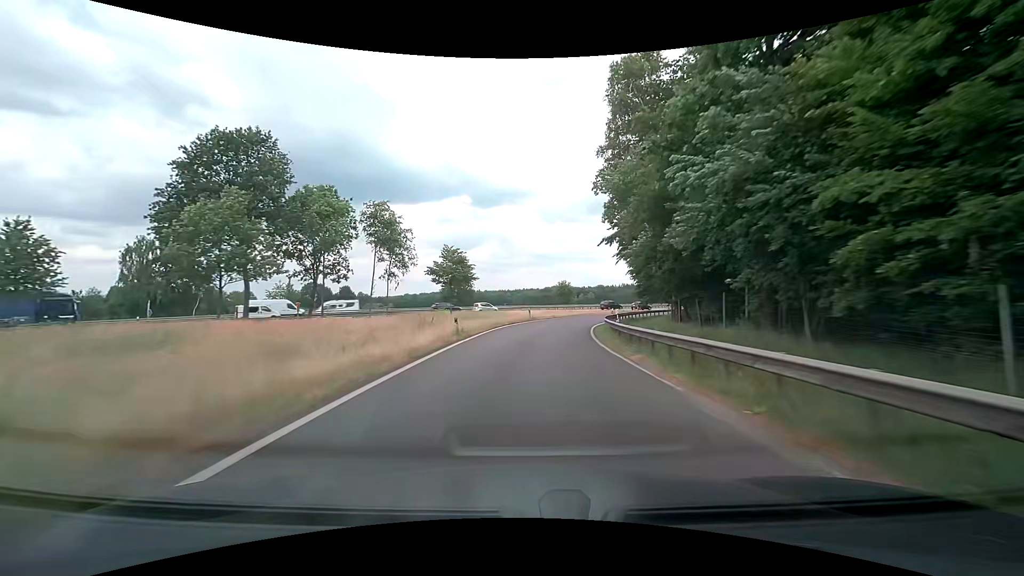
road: motorway_link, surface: asphalt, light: Day
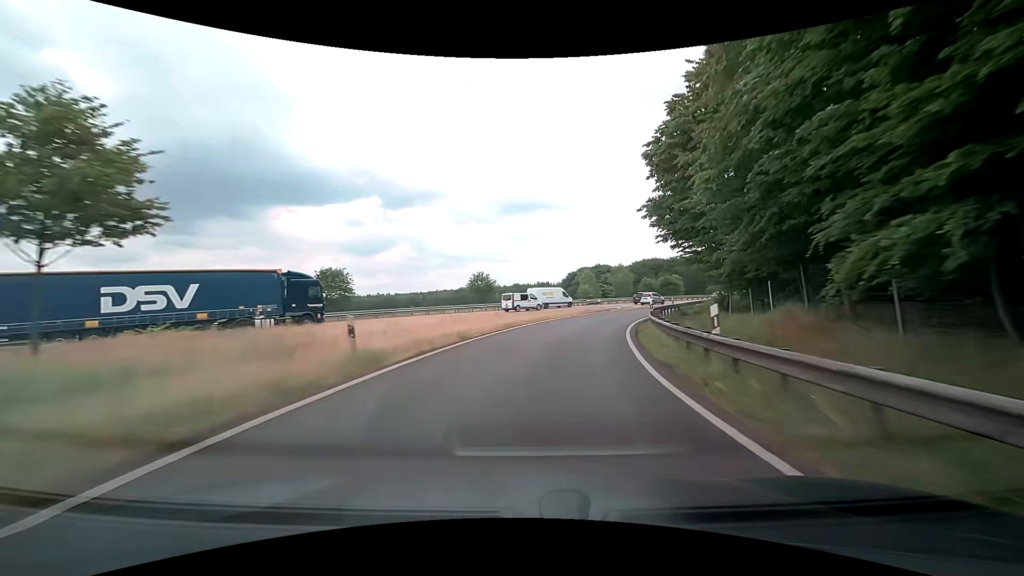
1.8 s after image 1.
(+1.7, +33.1) m; +9°
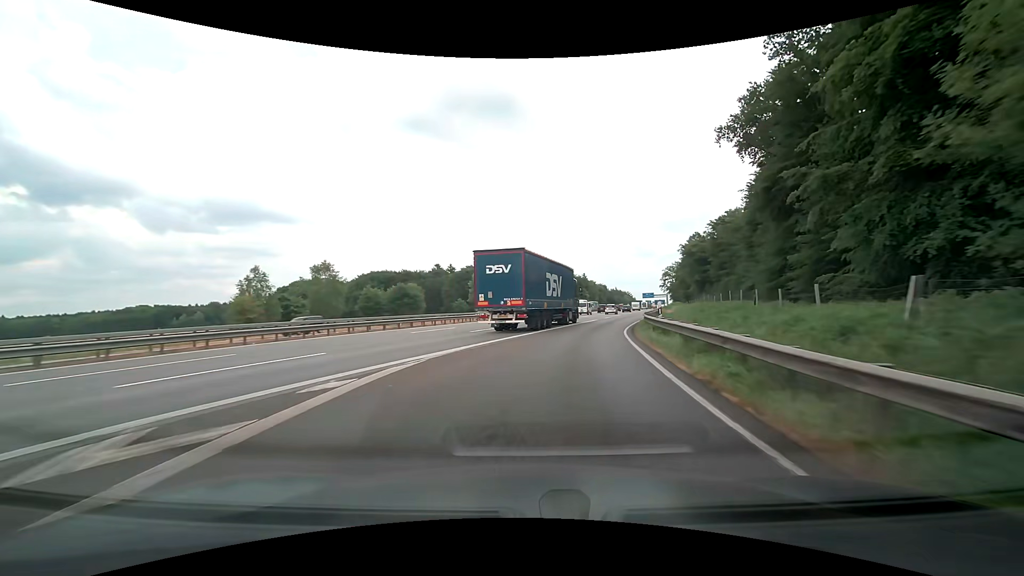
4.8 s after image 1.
(+13.4, +51.3) m; +30°
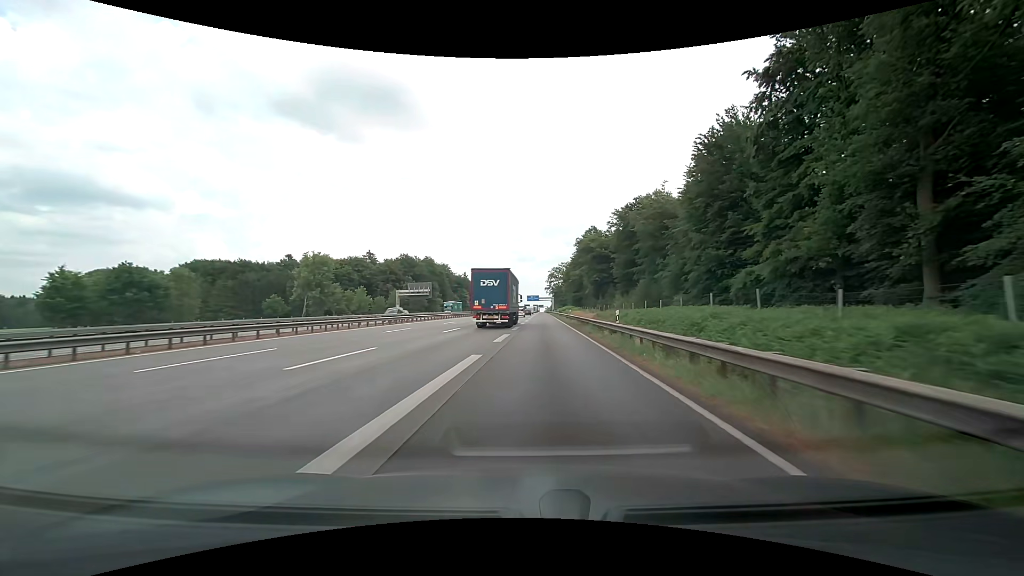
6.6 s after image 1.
(+4.5, +32.3) m; +14°
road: motorway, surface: concrete
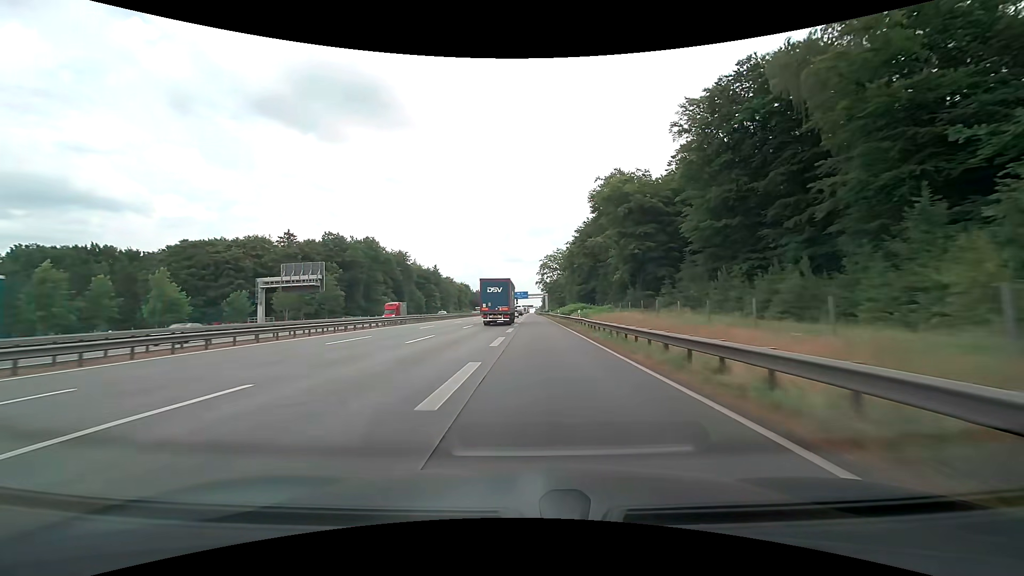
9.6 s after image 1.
(+1.9, +62.7) m; +2°
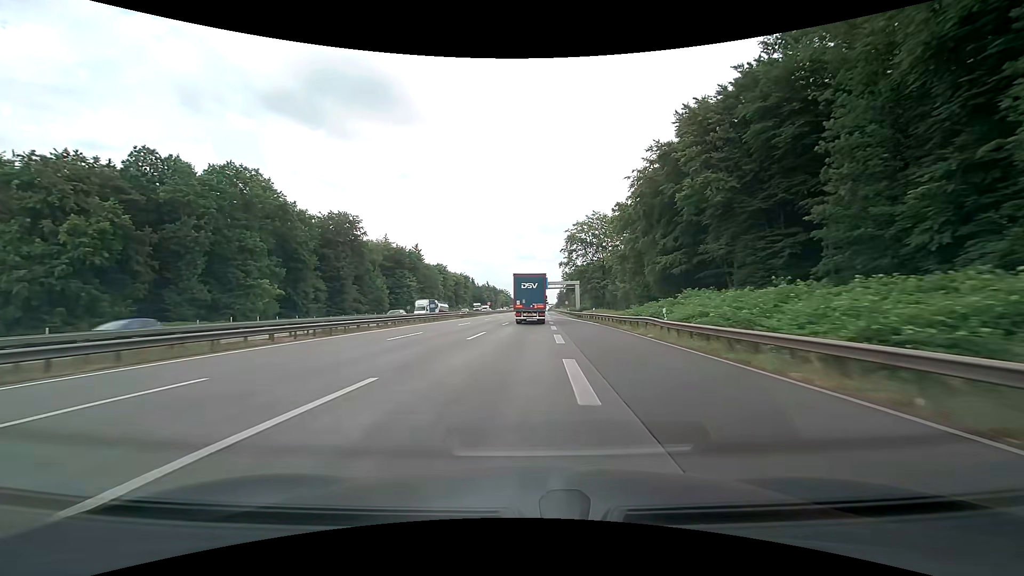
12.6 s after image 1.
(-1.2, +72.5) m; -1°
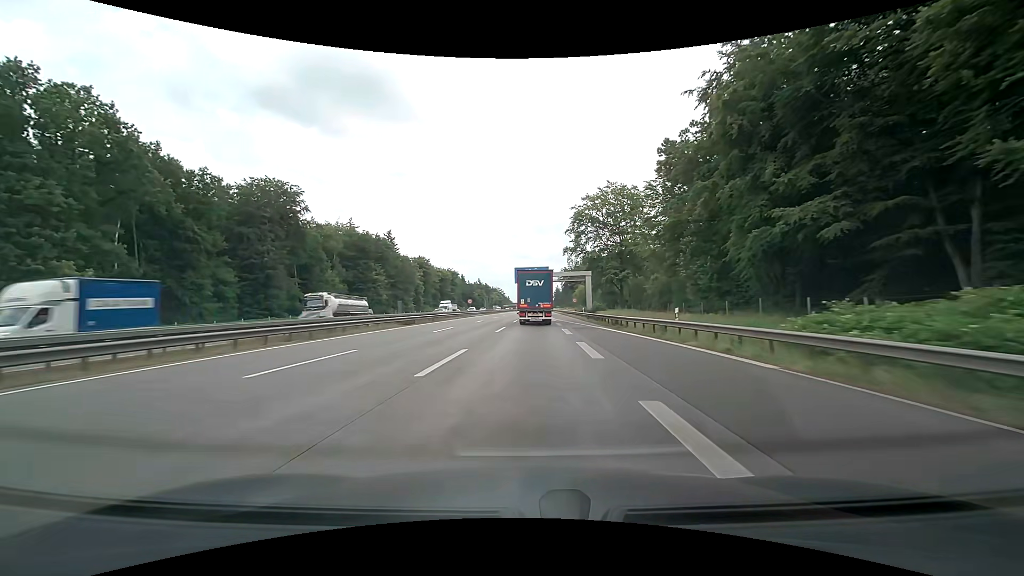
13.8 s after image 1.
(+0.1, +29.8) m; 0°
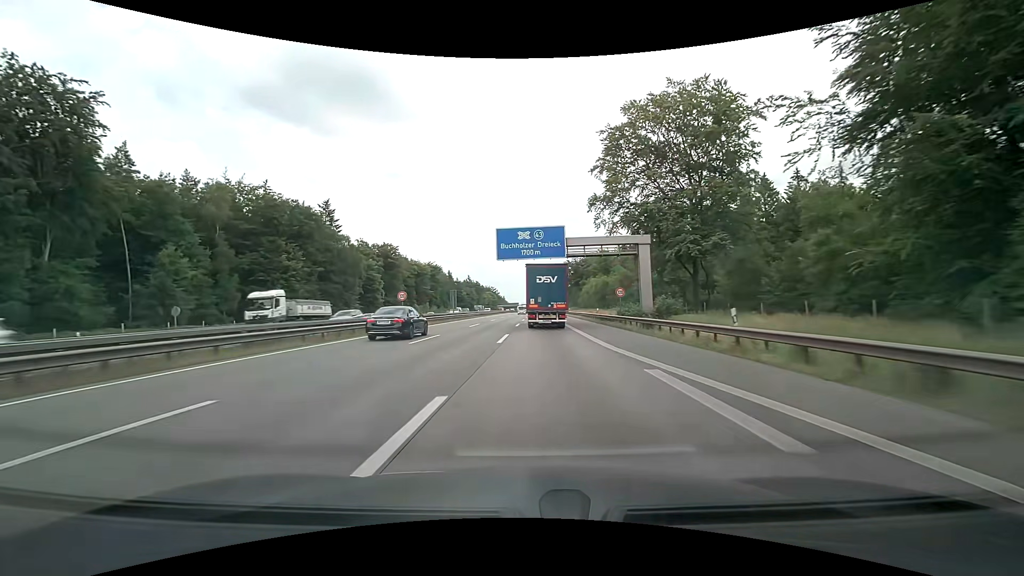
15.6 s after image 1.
(+0.4, +44.4) m; +1°
(0, +10) (0, +20) (0, +30) (0, +40) (-1, +50) (-1, +60) (-1, +70) (-1, +80) (-1, +90) (-1, +100) m
